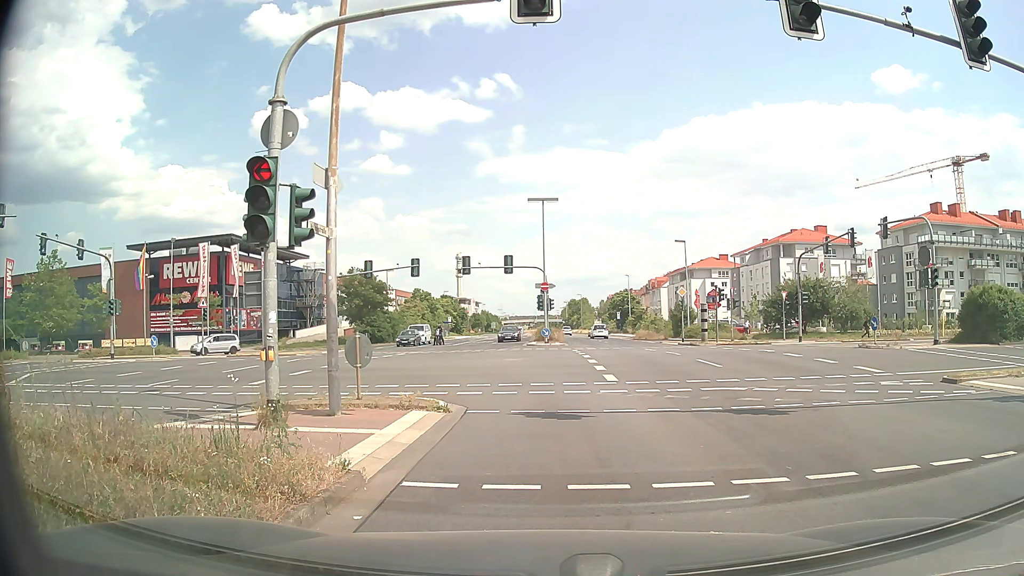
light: Day
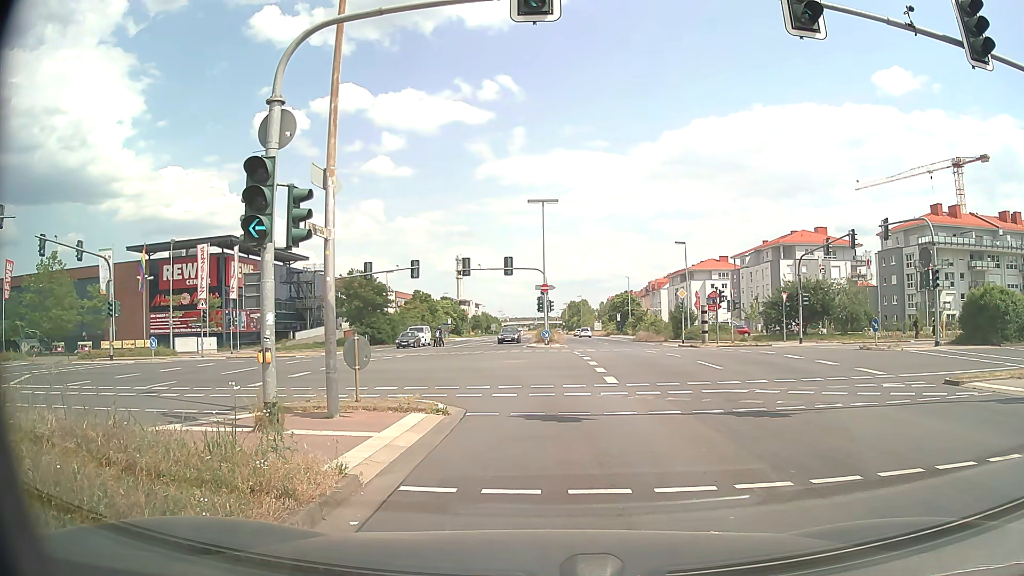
(0.0, +0.1) m; 0°
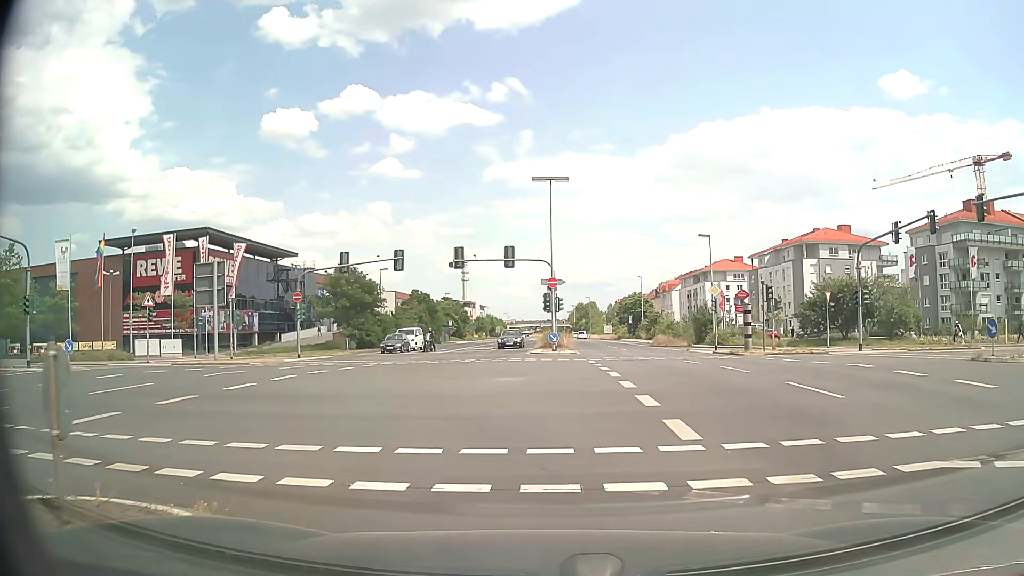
(-0.1, +8.3) m; -1°
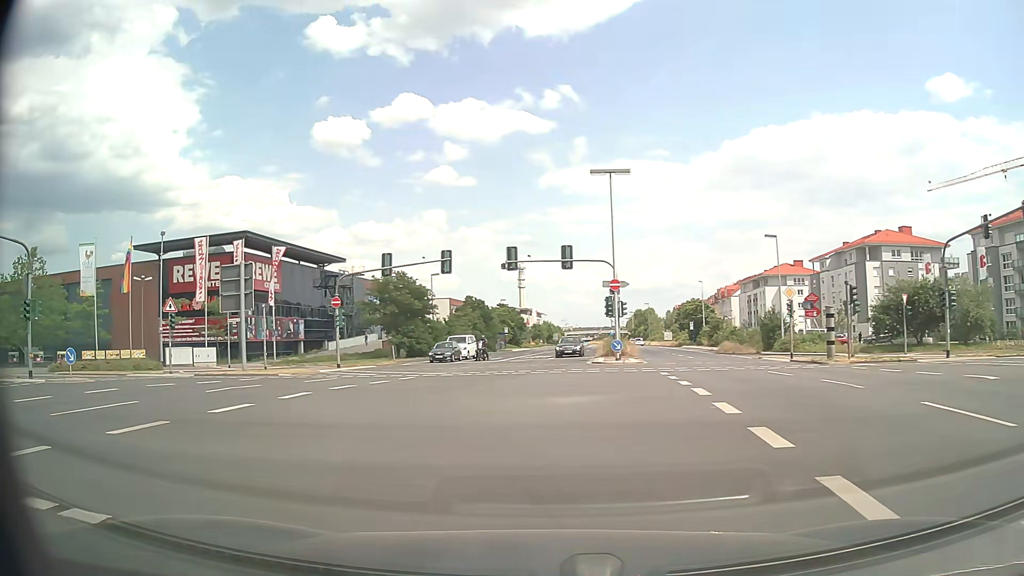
(-0.1, +3.6) m; -4°
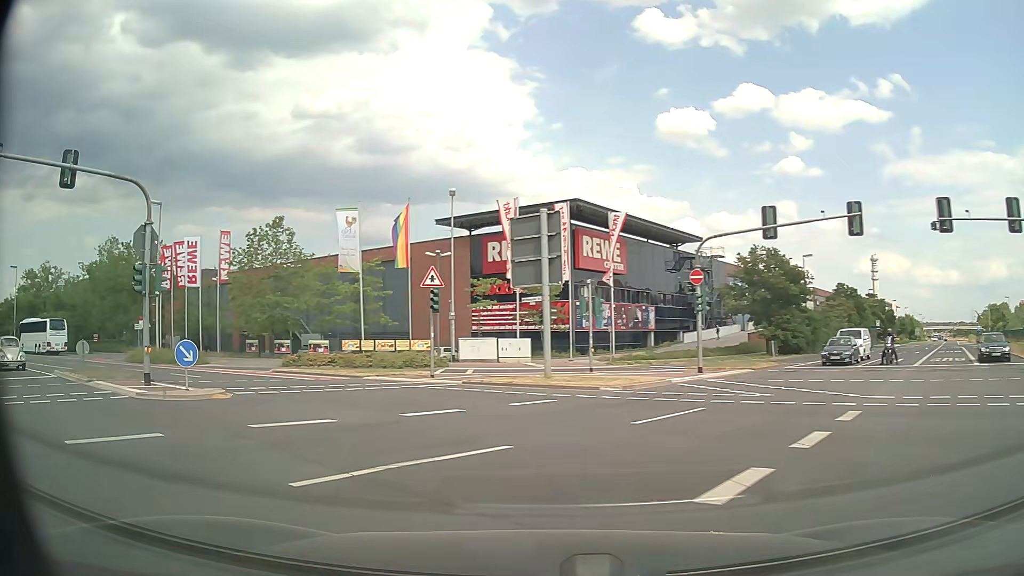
(-3.3, +12.5) m; -30°
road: primary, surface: asphalt
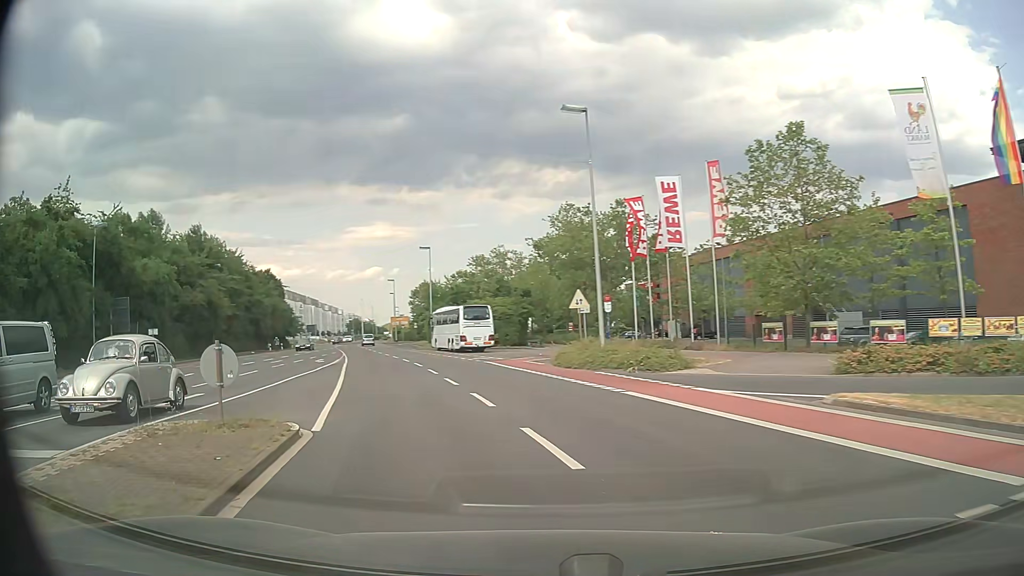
(-6.9, +17.5) m; -44°
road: secondary
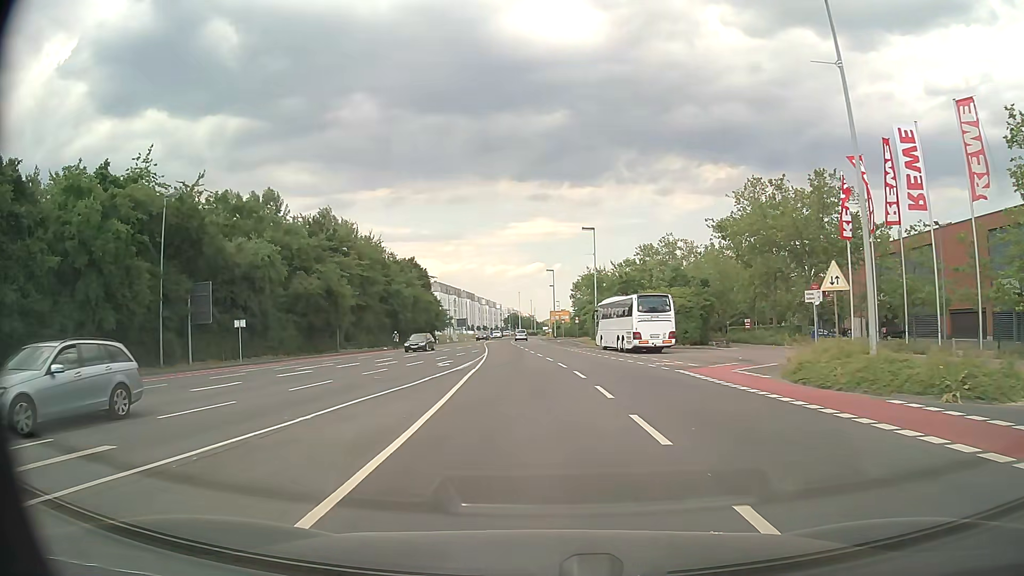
(-1.7, +10.4) m; -15°
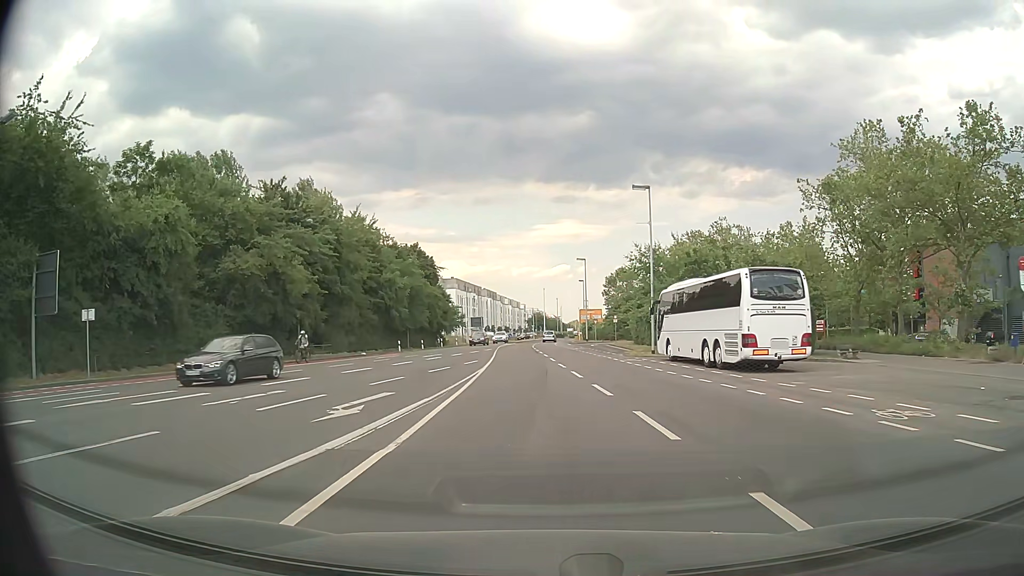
(-0.5, +17.9) m; -2°
(0, +10) (0, +20) (0, +30) (0, +40) (0, +50) (0, +60) (0, +70) (0, +80) (+1, +90) (+1, +100) m
